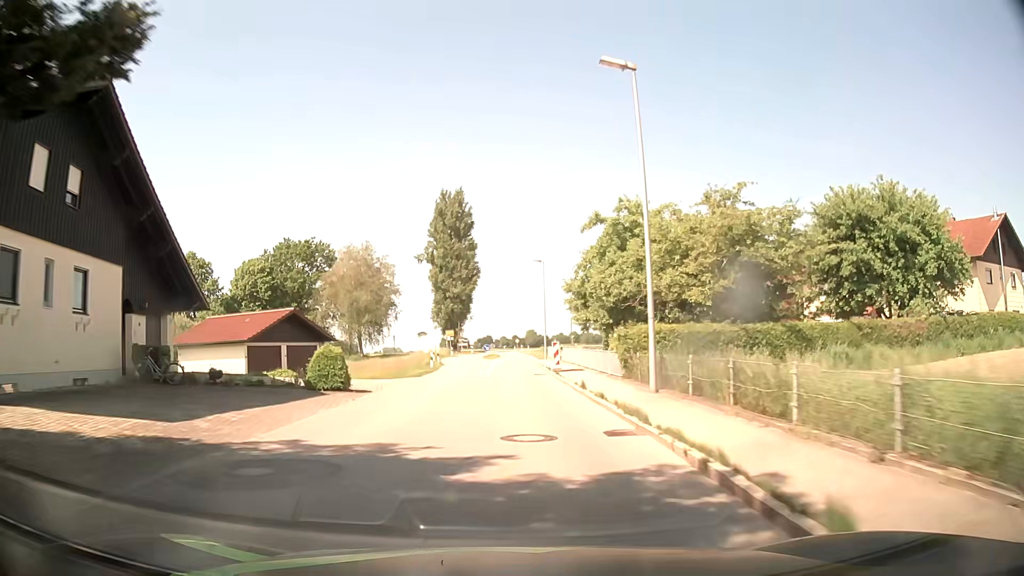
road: tertiary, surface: asphalt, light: Day
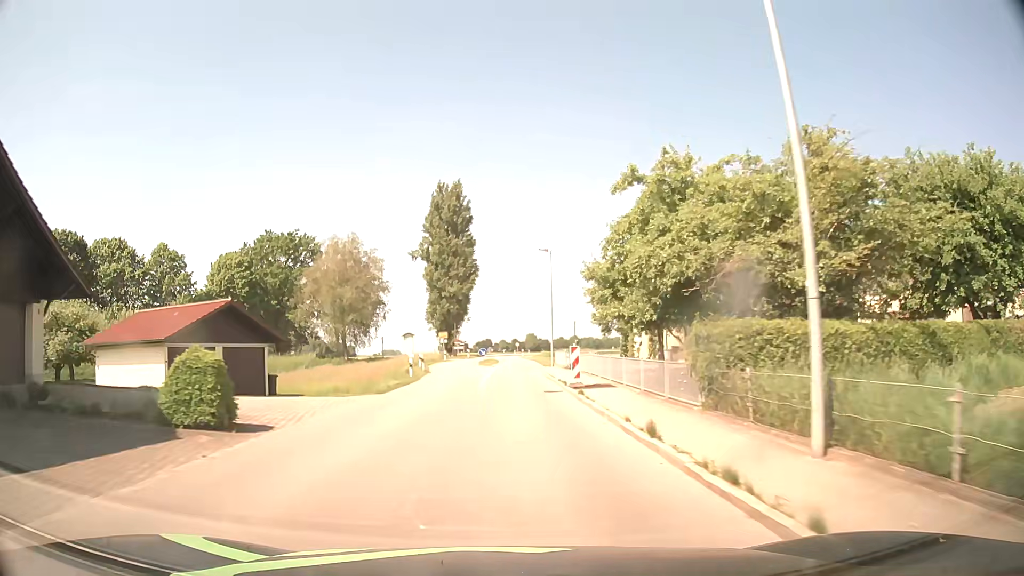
(-0.1, +8.6) m; 0°
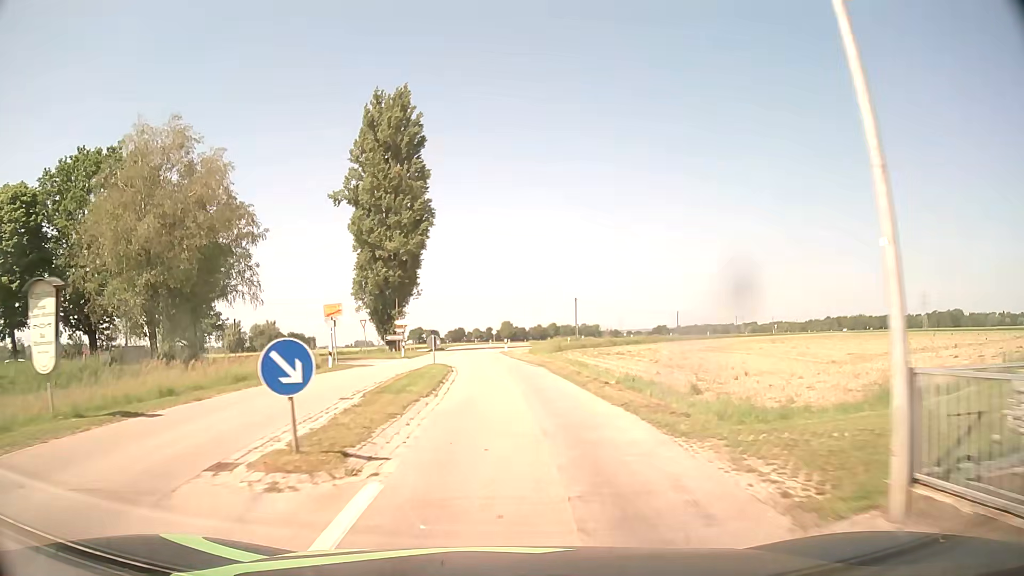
(+0.3, +42.1) m; +3°
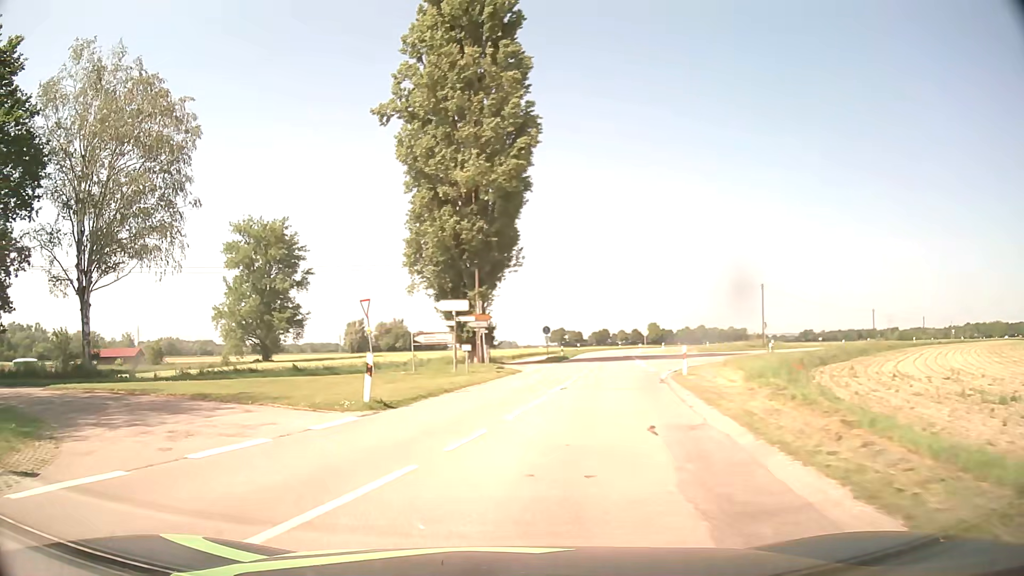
(-0.8, +31.1) m; -12°
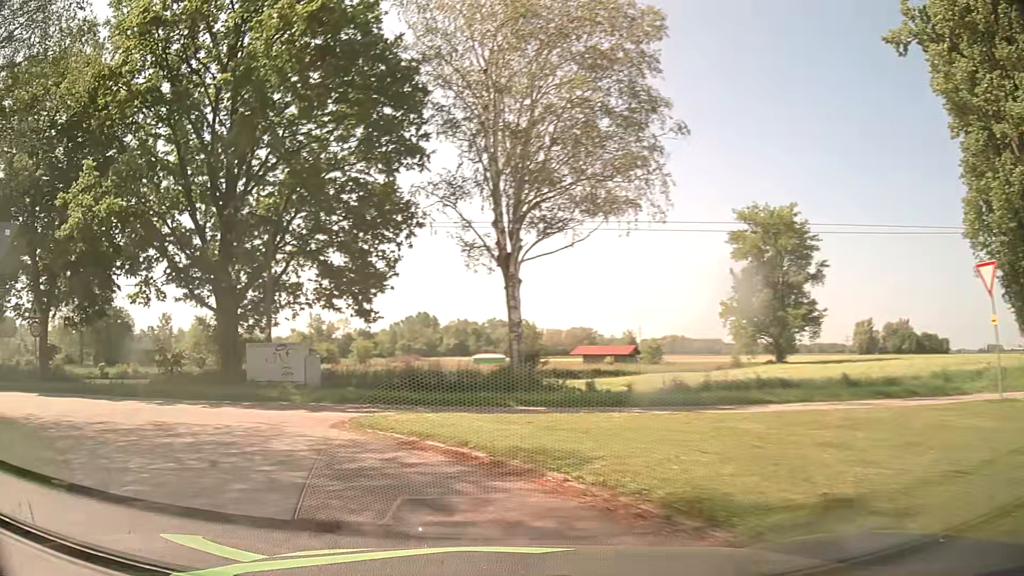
(-4.2, +11.5) m; -43°
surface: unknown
